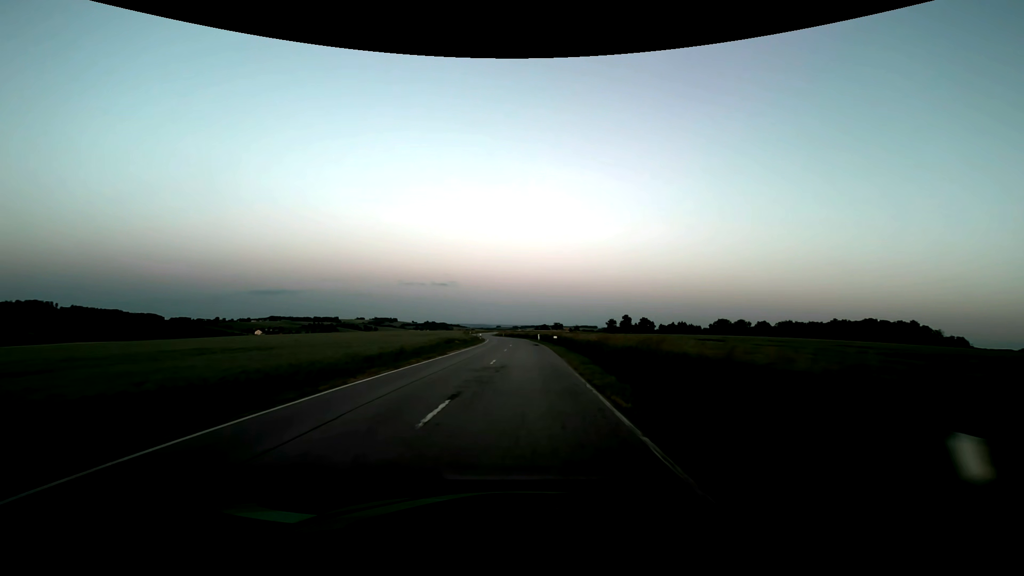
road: secondary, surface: asphalt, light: Dusk
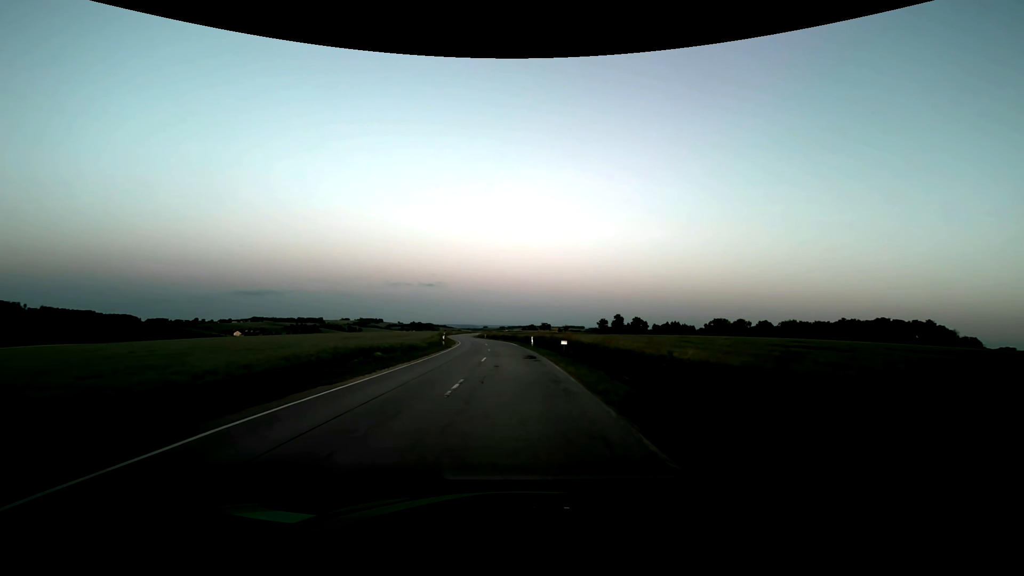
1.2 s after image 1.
(+0.5, +21.6) m; +2°
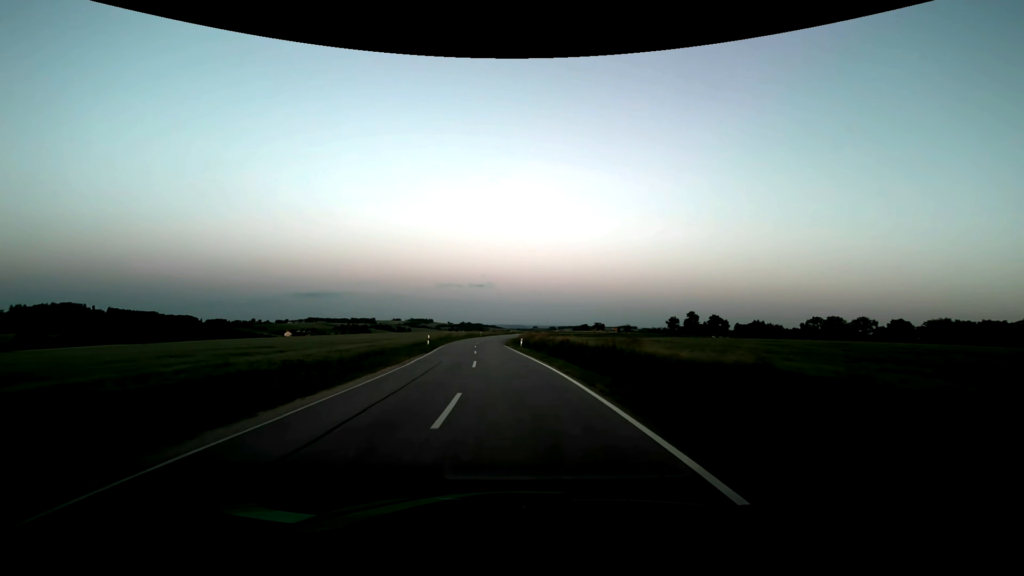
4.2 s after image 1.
(-2.0, +54.0) m; -5°
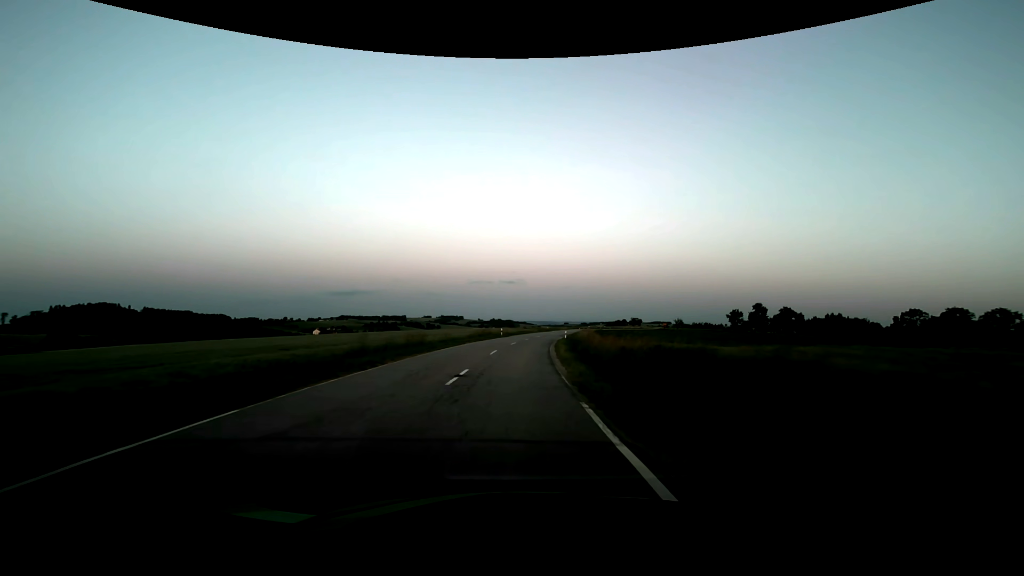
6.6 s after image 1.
(-2.0, +43.2) m; -4°
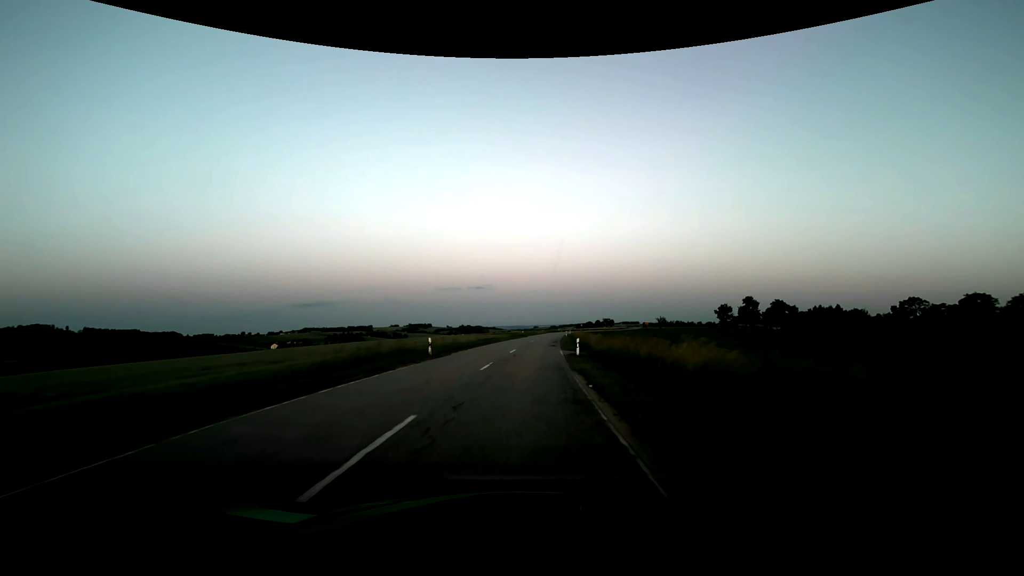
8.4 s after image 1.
(+0.9, +32.3) m; +3°
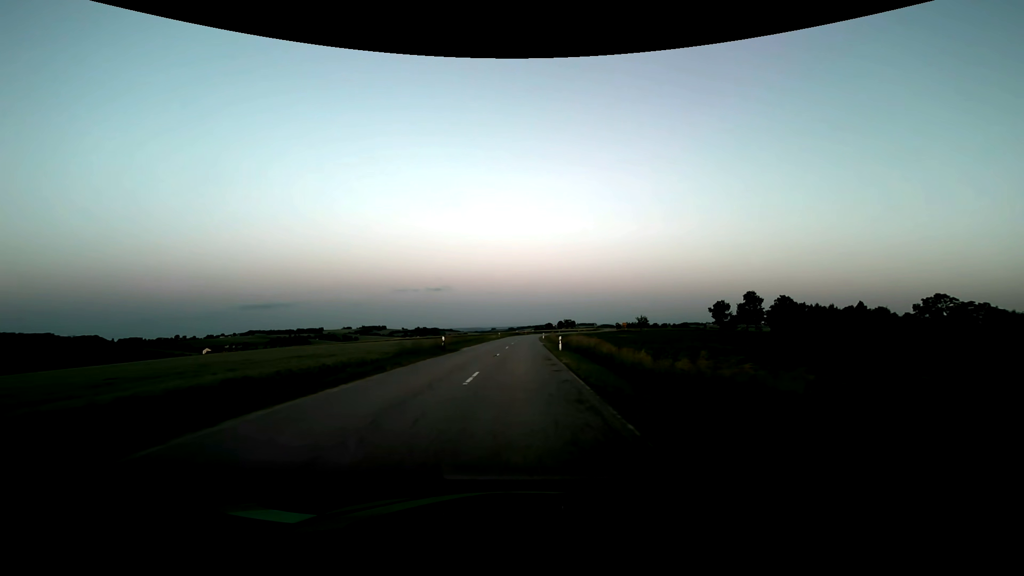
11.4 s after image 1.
(+2.8, +53.5) m; +5°
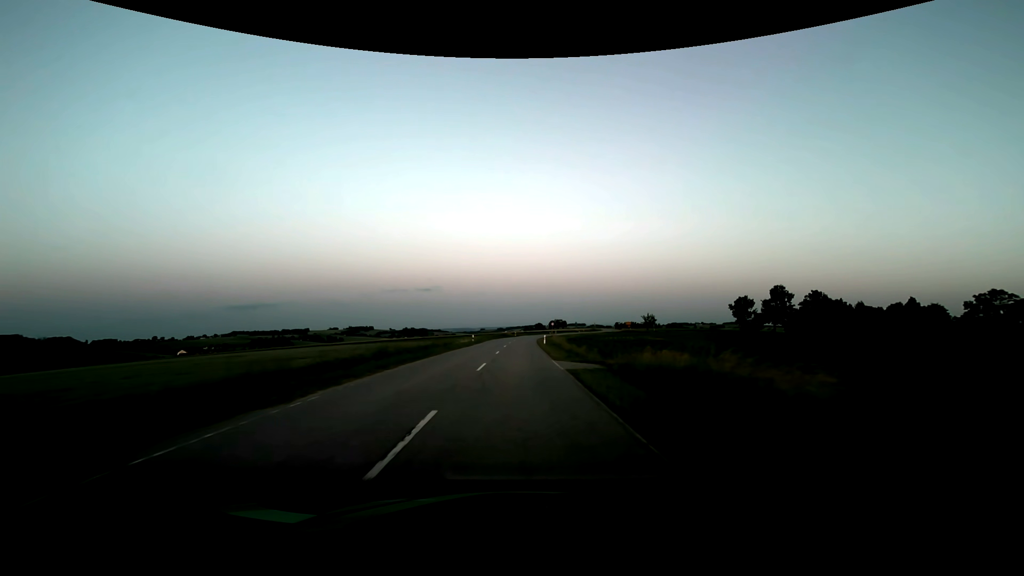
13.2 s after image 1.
(+0.4, +32.2) m; +1°
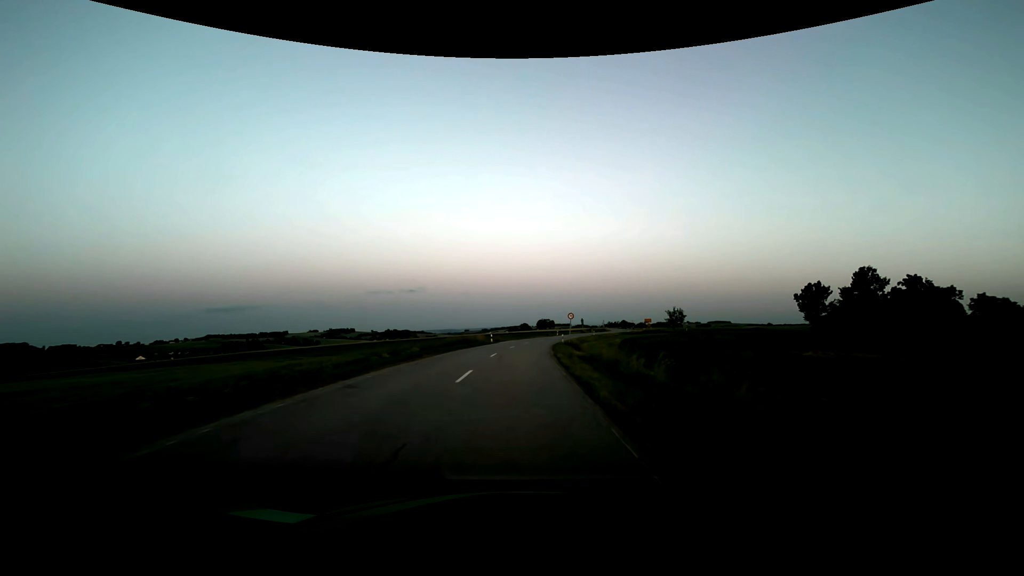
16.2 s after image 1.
(+0.7, +53.7) m; +2°
(0, +10) (0, +20) (+1, +30) (+1, +40) (+2, +50) (+3, +60) (+5, +70) (+7, +79) (+10, +89) (+12, +99) m
